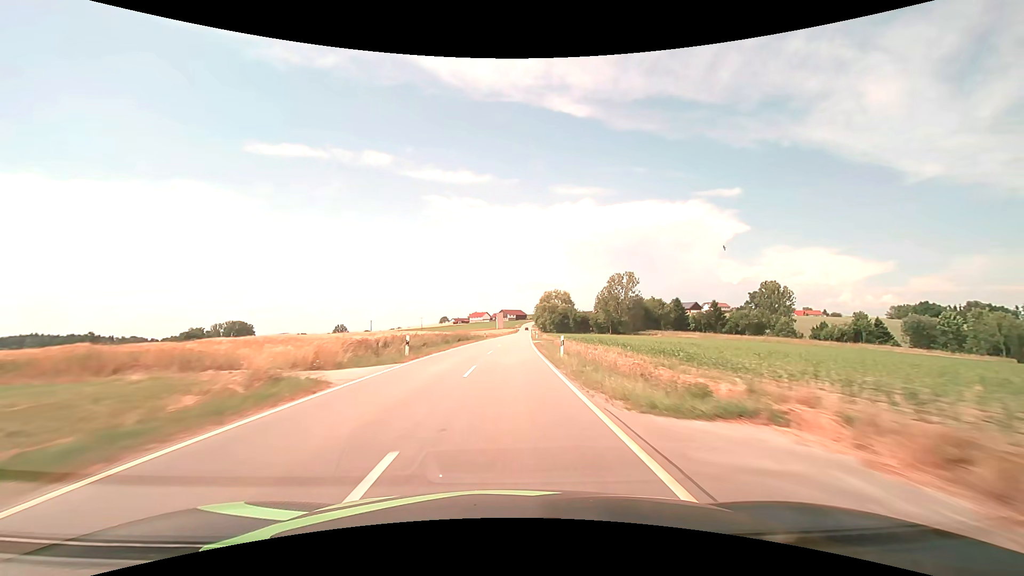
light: Day
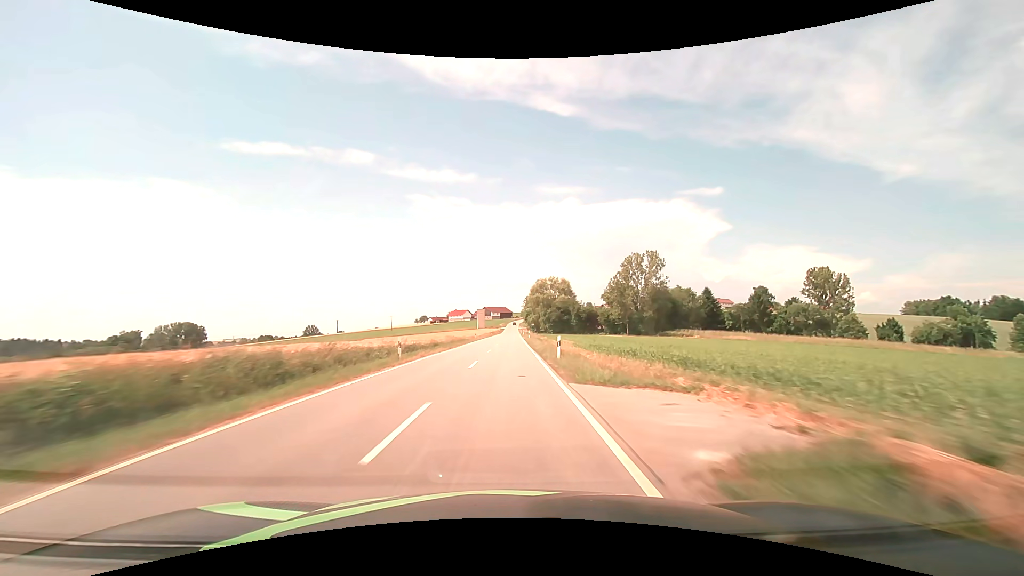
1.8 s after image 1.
(+1.0, +45.1) m; +2°
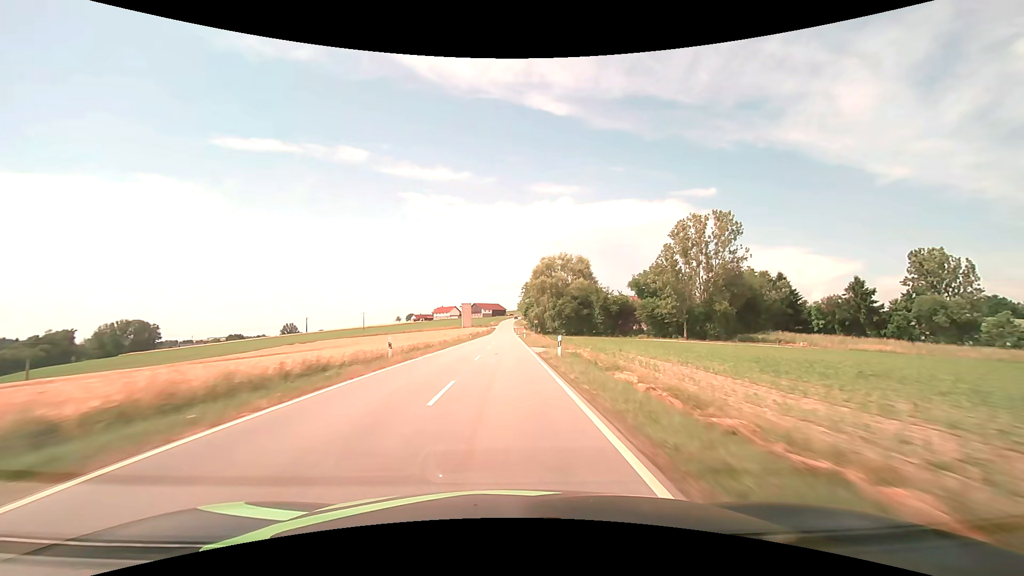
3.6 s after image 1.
(+0.3, +45.2) m; +1°
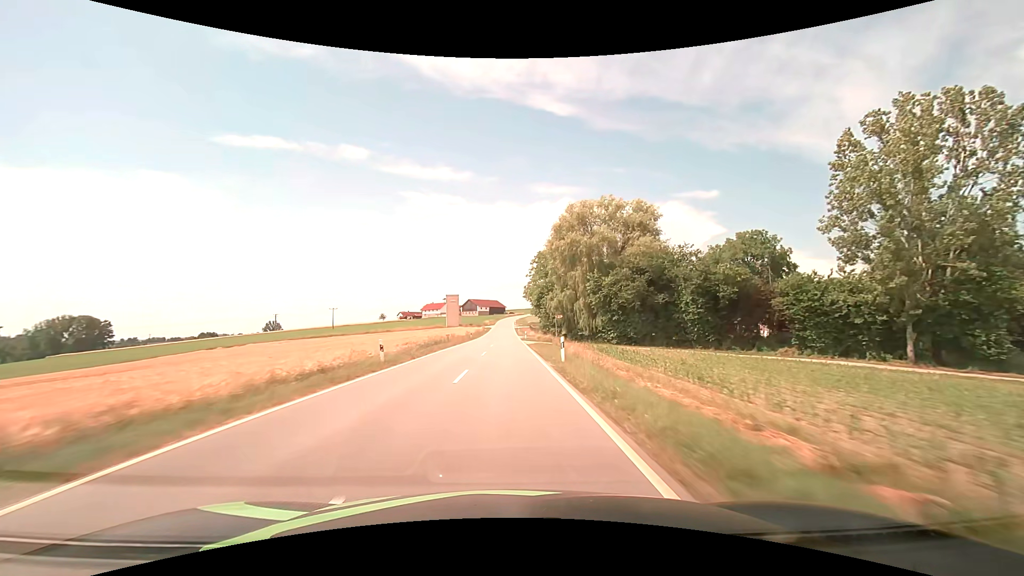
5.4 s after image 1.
(-0.1, +45.1) m; 0°
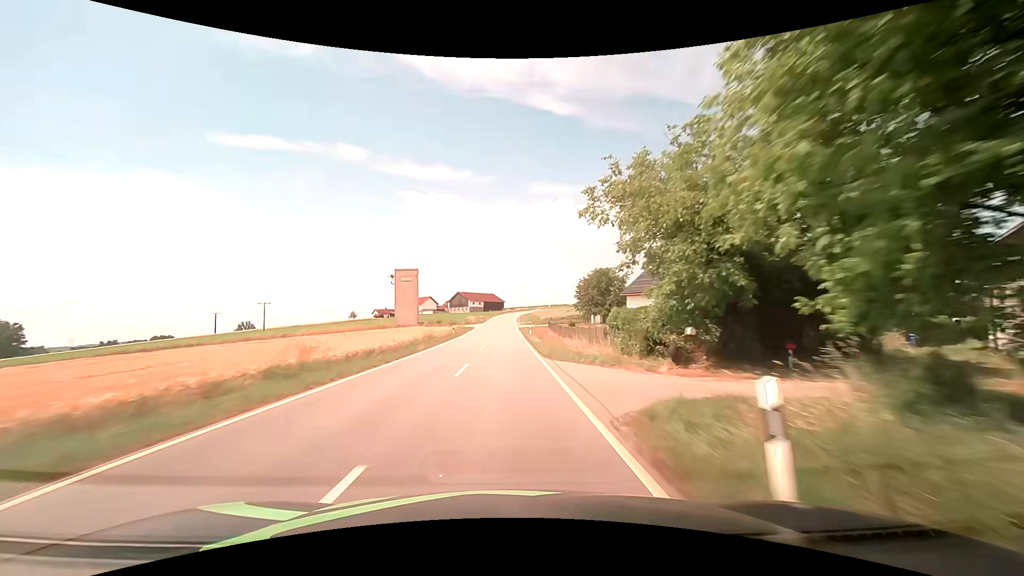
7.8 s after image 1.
(+0.2, +60.1) m; 0°
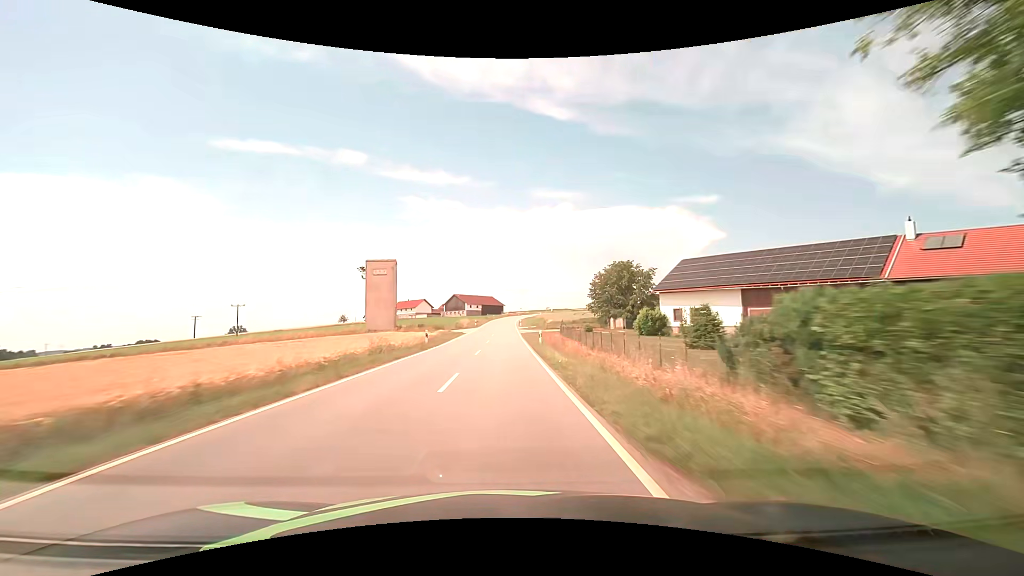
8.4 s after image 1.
(0.0, +15.0) m; 0°
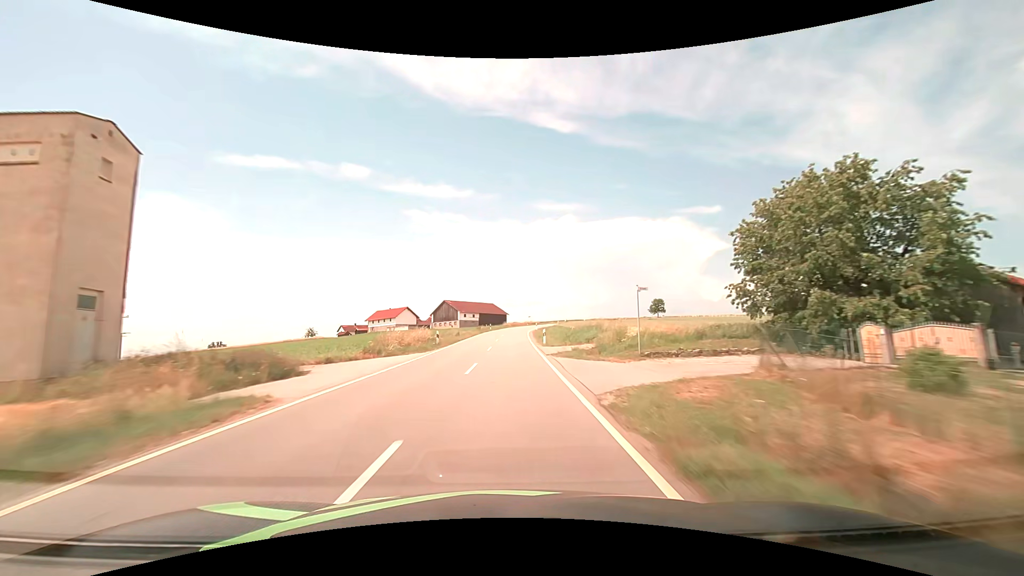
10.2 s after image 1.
(-0.4, +44.8) m; -1°
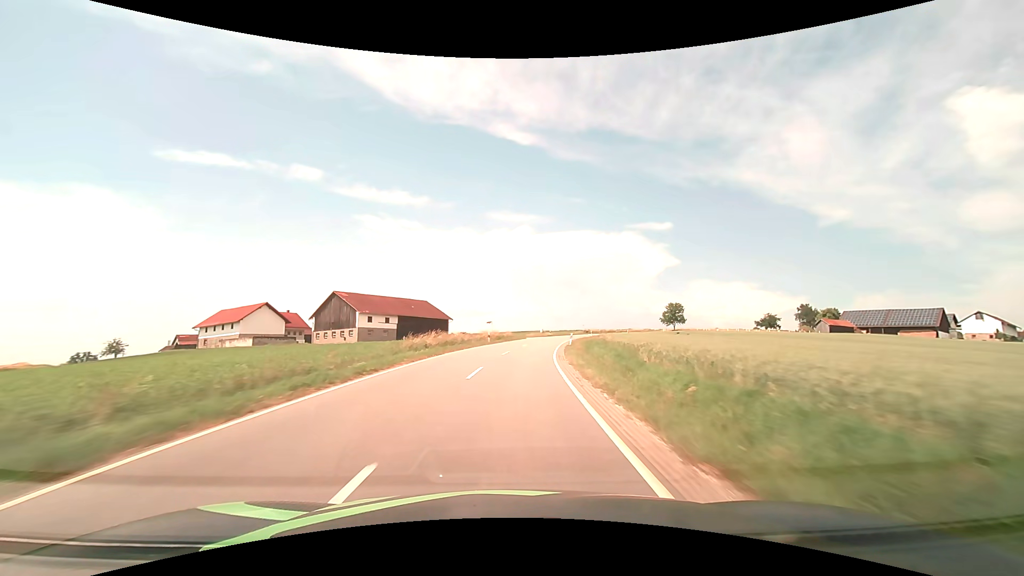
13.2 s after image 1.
(+1.9, +73.9) m; +5°
(0, +10) (+1, +20) (+1, +30) (+3, +40) (+4, +50) (+6, +60) (+8, +69) (+10, +79) (+13, +89) (+16, +98) m
